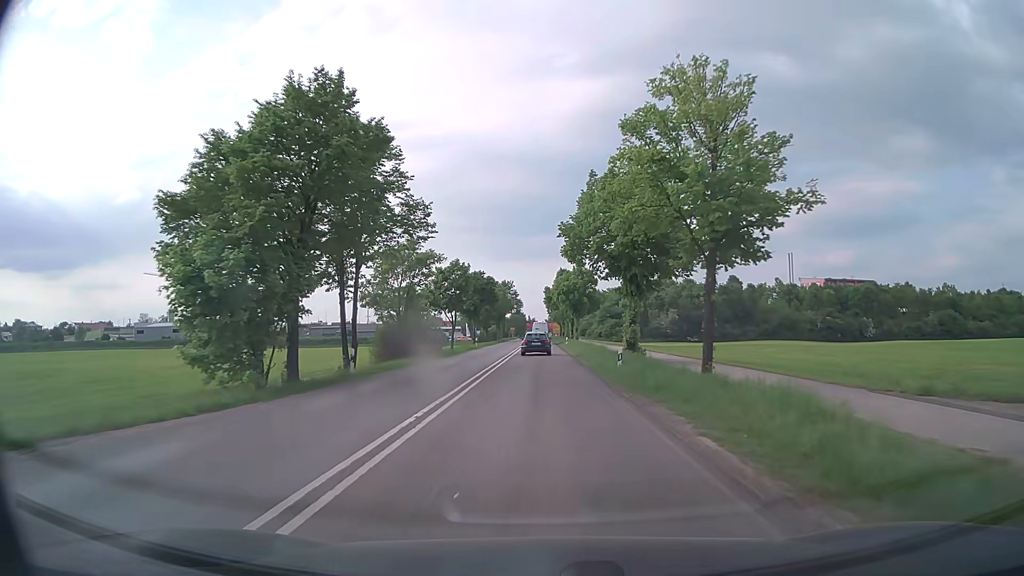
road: secondary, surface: asphalt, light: Day
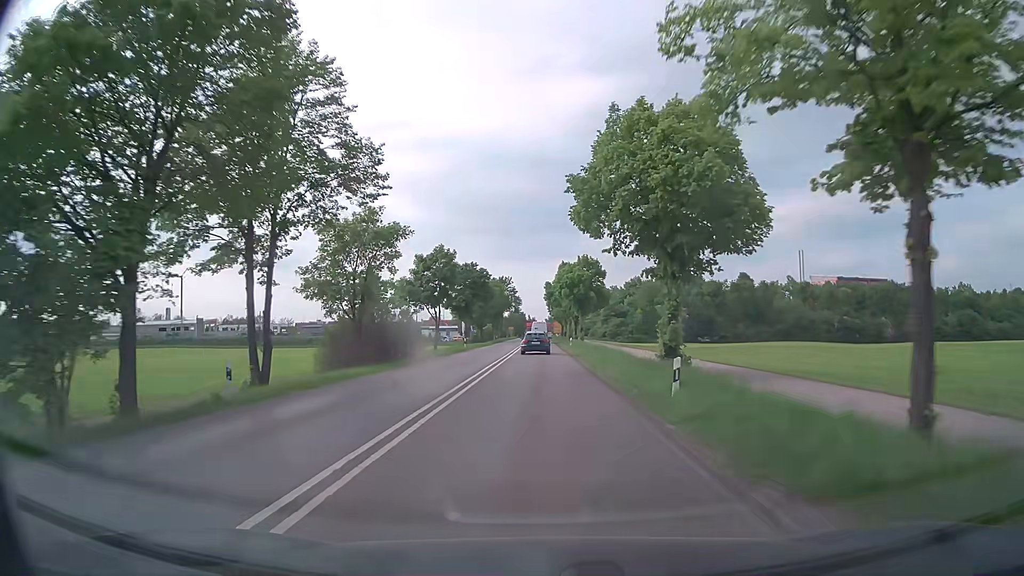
(0.0, +9.6) m; 0°
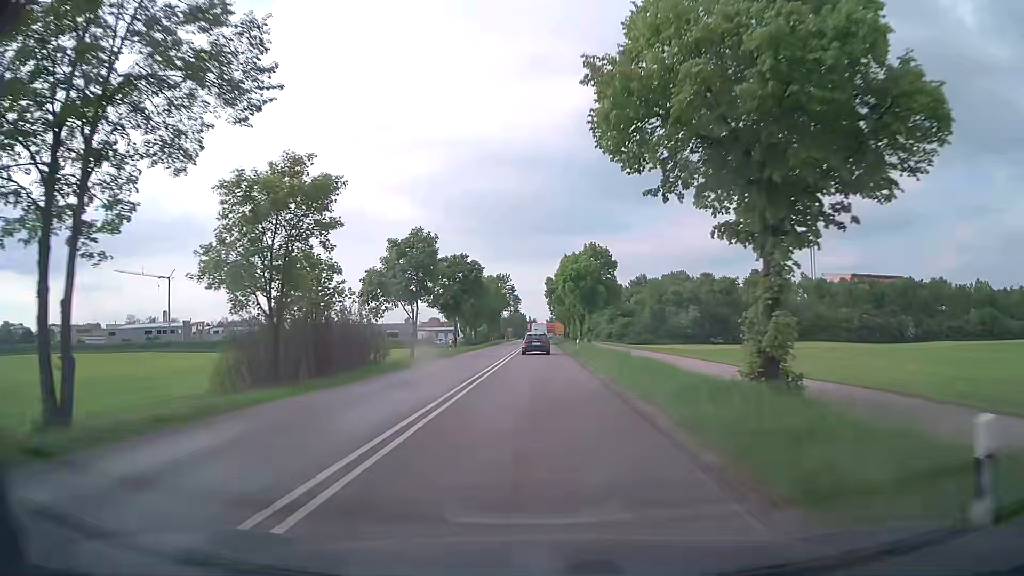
(0.0, +9.5) m; 0°
(0, +10) (0, +20) (0, +30) (0, +40) (-1, +50) (-1, +60) (-1, +70) (-1, +80) (-1, +90) (-1, +100) m
